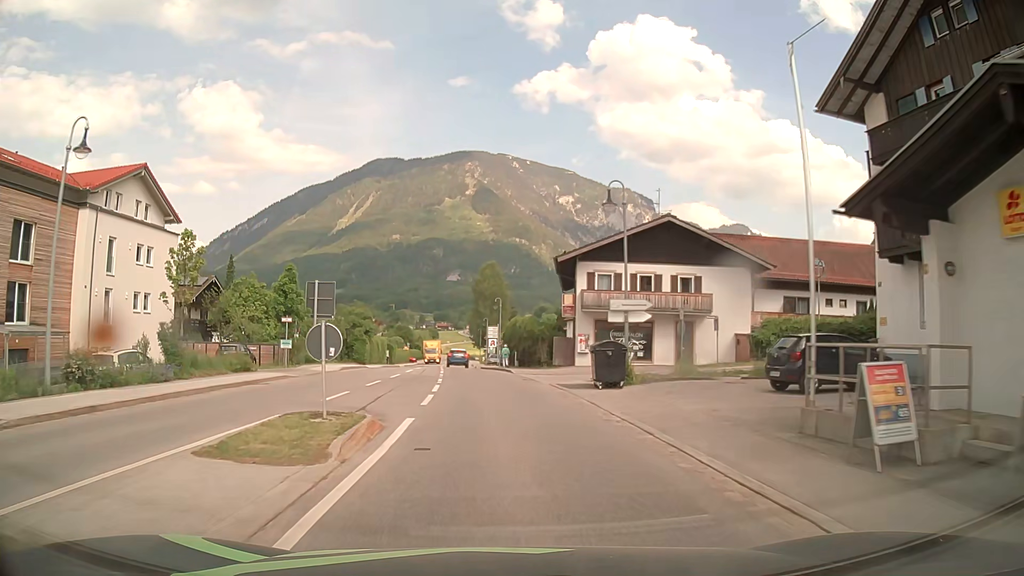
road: primary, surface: asphalt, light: Day
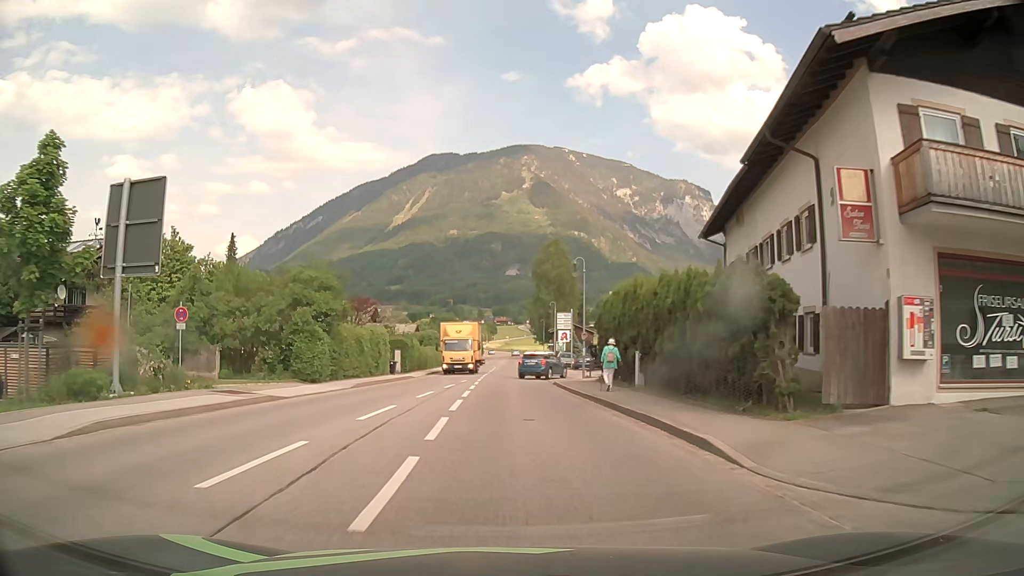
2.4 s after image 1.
(-1.5, +27.7) m; -6°
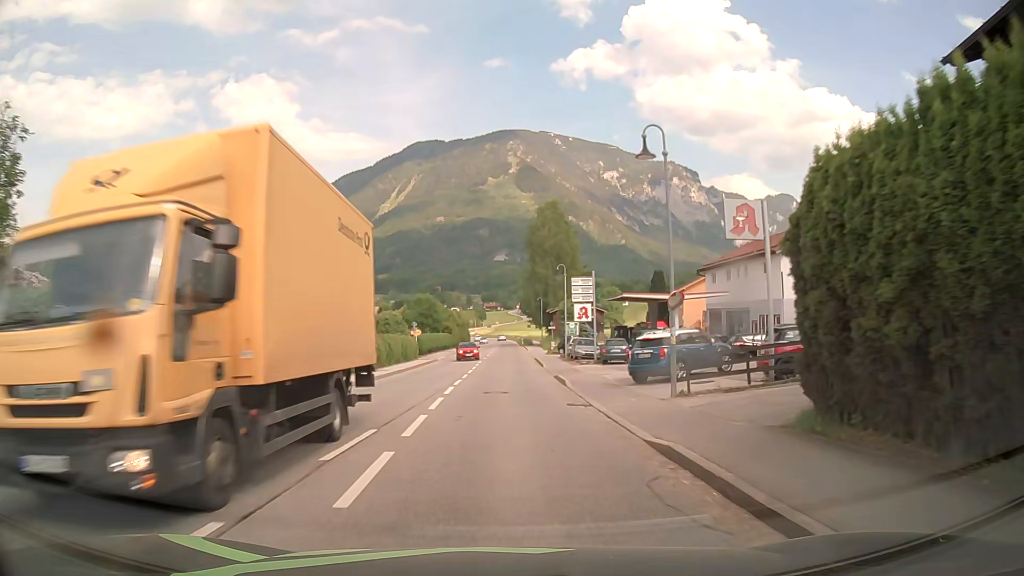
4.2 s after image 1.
(+0.1, +21.8) m; +1°
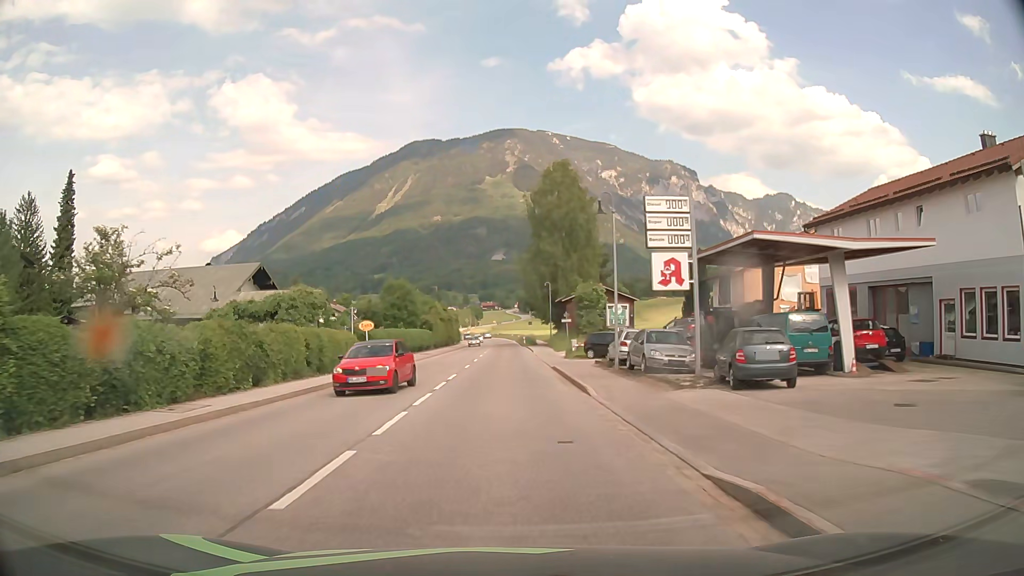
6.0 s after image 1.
(+0.1, +22.7) m; 0°
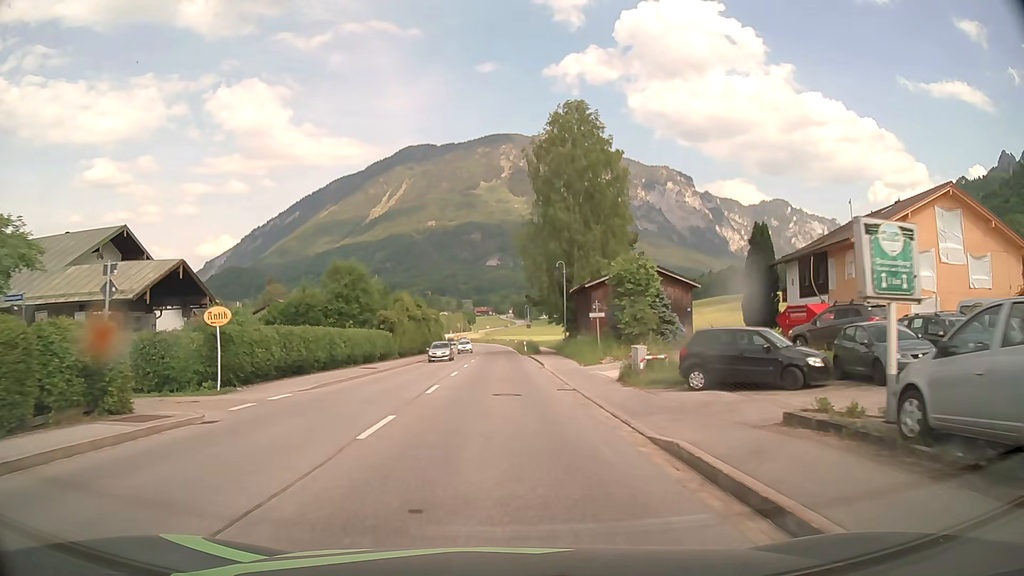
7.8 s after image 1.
(+0.1, +22.7) m; +1°
(0, +10) (0, +20) (0, +30) (0, +40) (0, +50) (-1, +60) (-1, +70) (-1, +80) (-2, +90) (-2, +100) m
